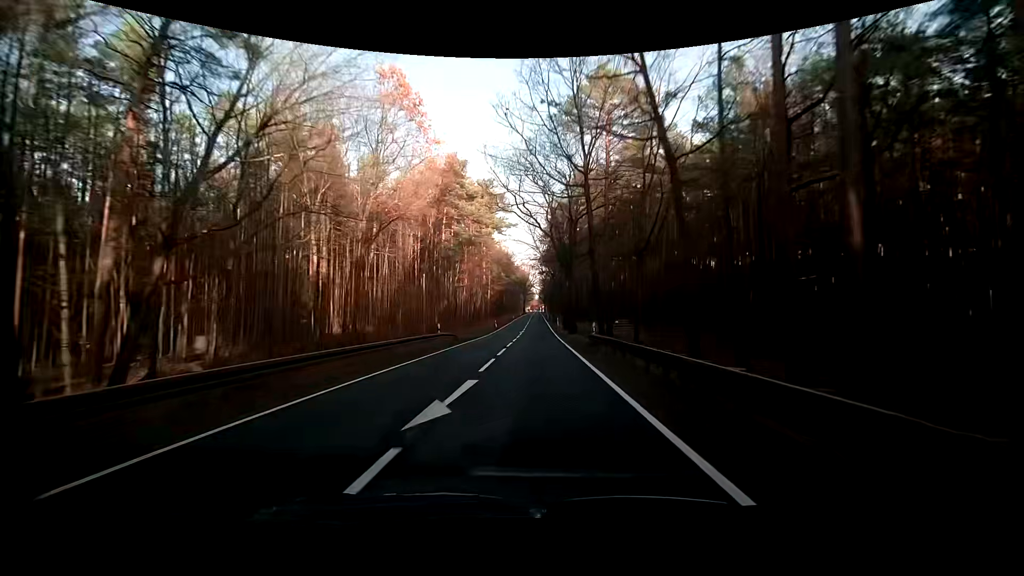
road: primary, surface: asphalt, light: Day
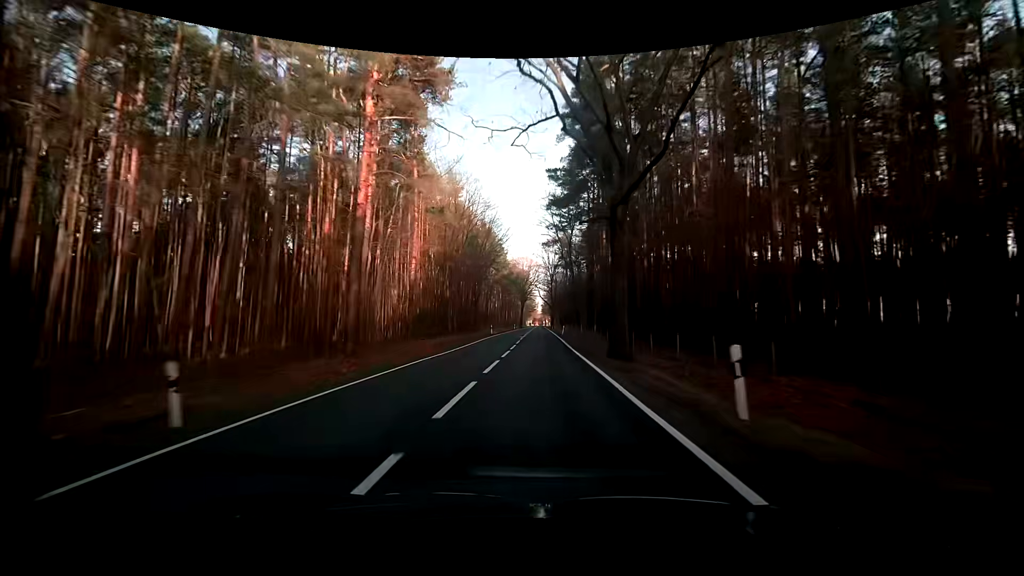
(-1.1, +60.0) m; -1°
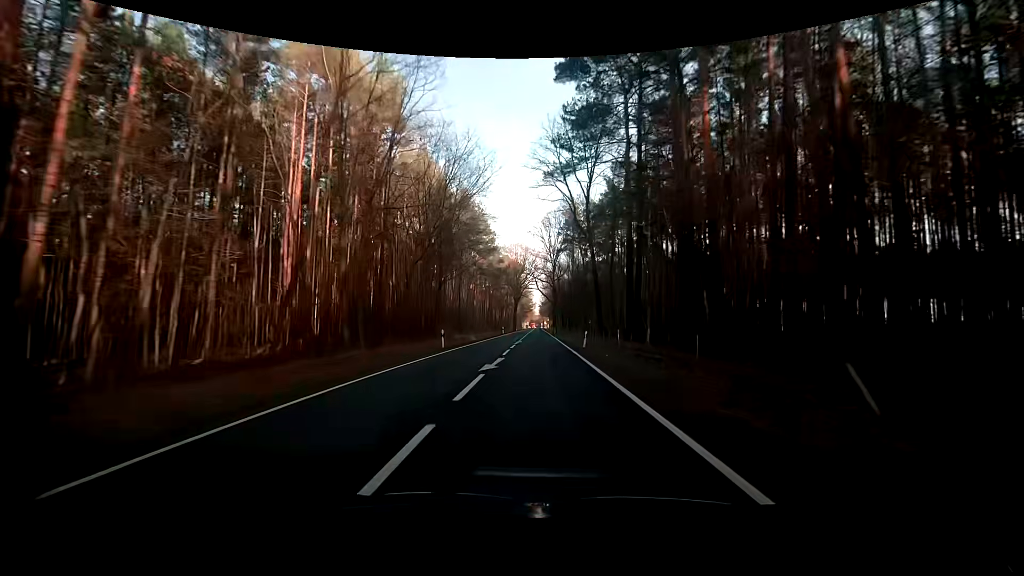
(0.0, +28.6) m; -1°
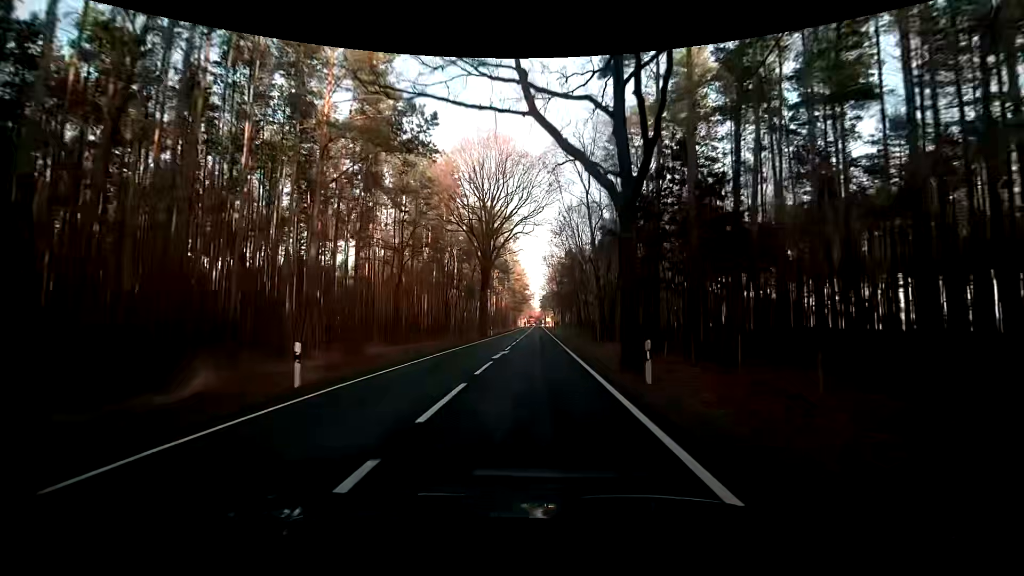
(+1.0, +67.2) m; +1°
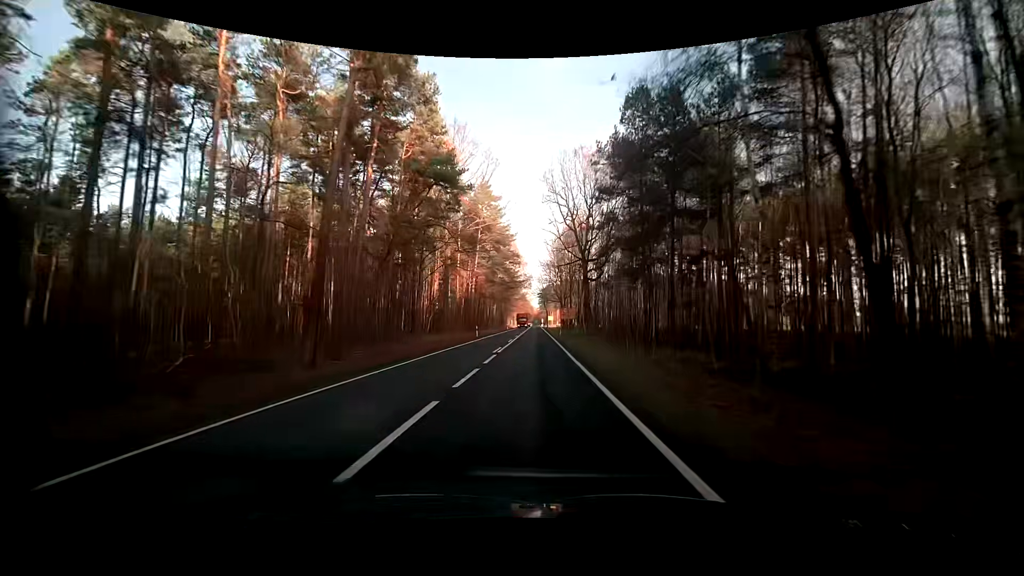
(-0.1, +62.3) m; 0°
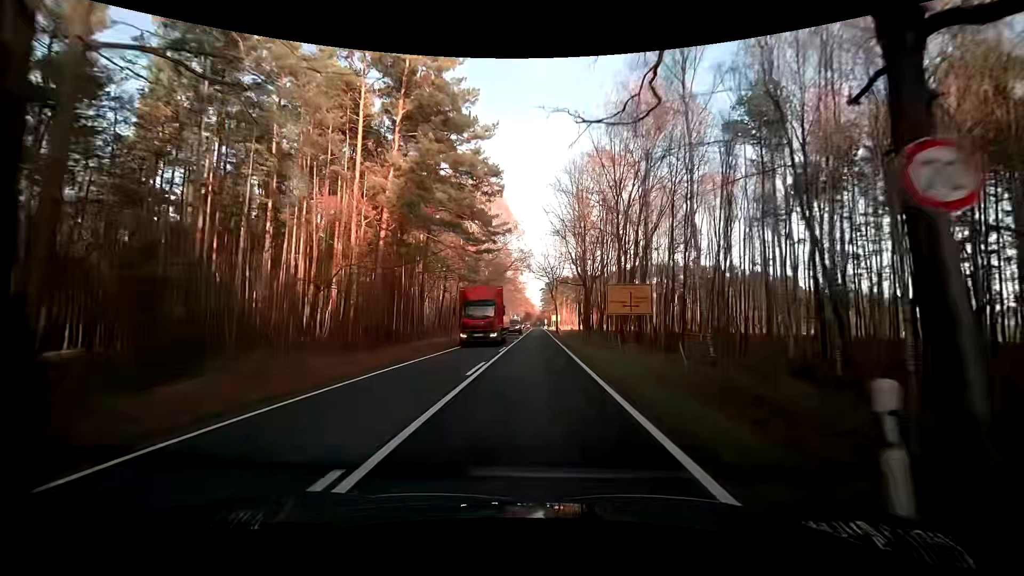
(0.0, +45.1) m; 0°
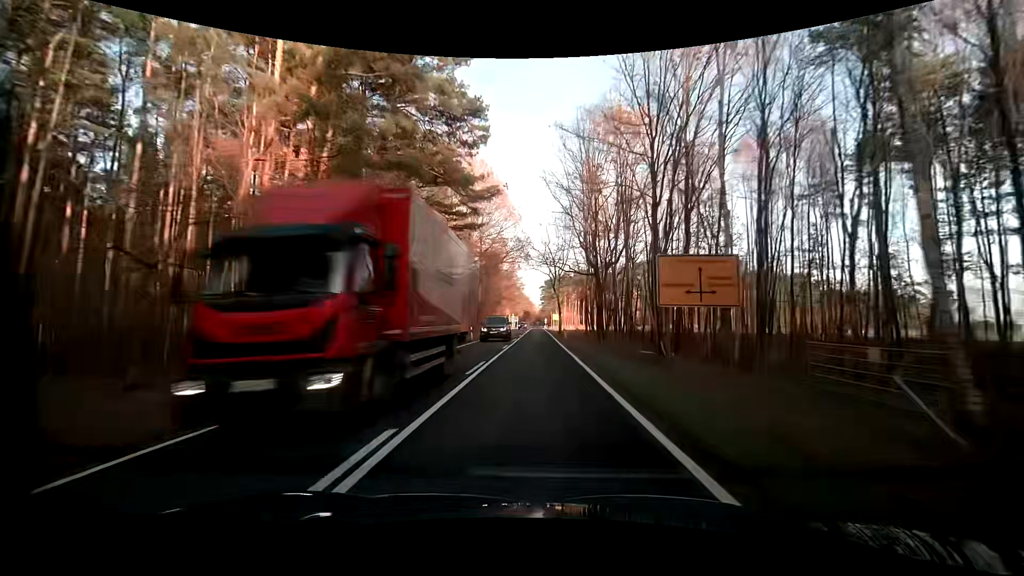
(0.0, +10.7) m; +1°
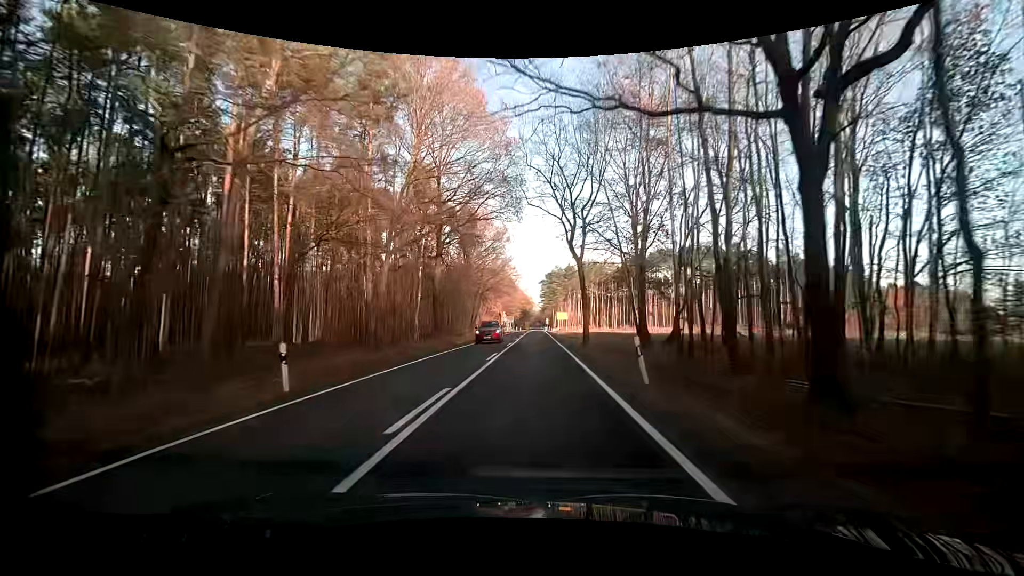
(-0.2, +32.0) m; -1°
(0, +10) (0, +20) (0, +30) (0, +40) (0, +50) (0, +60) (0, +70) (0, +80) (0, +90) (0, +100) m
